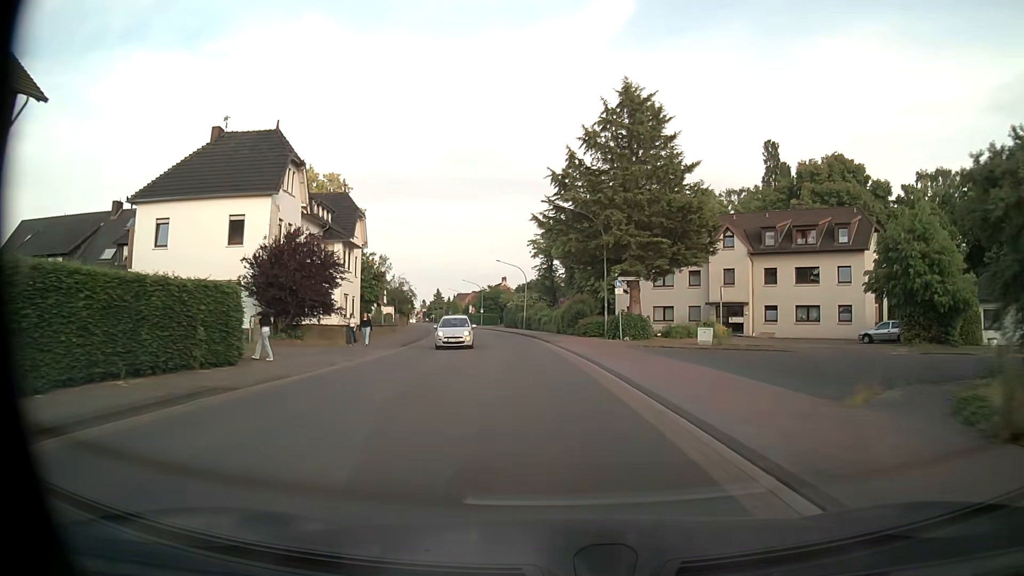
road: tertiary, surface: asphalt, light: Day
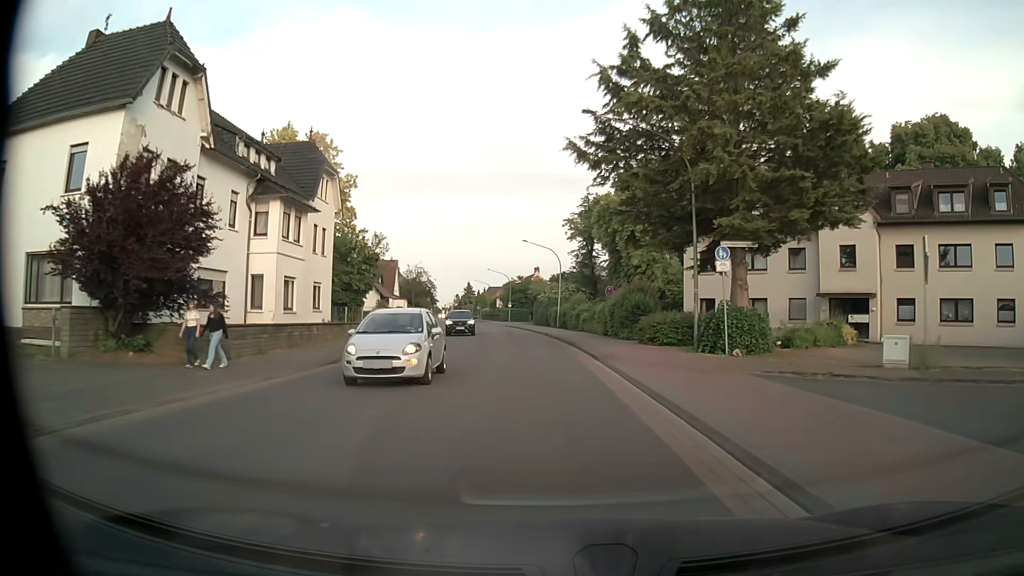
(-0.4, +16.4) m; -3°
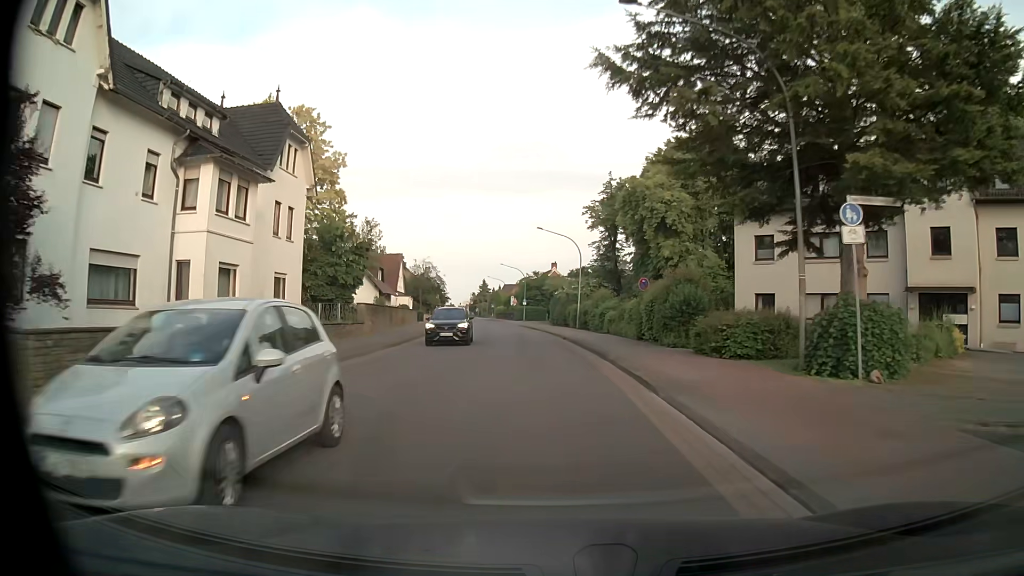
(-0.1, +8.2) m; -1°
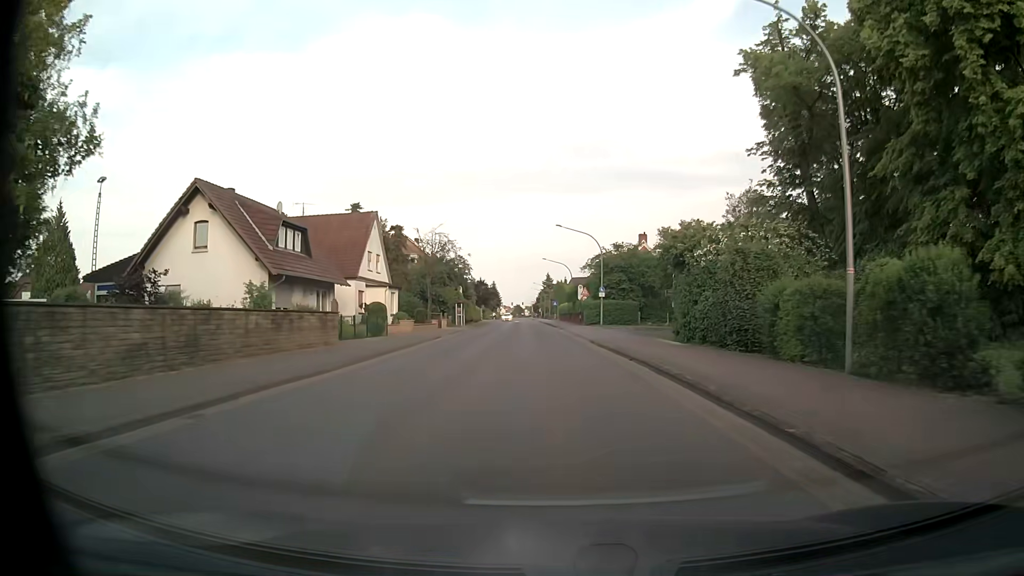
(-2.2, +41.3) m; -6°
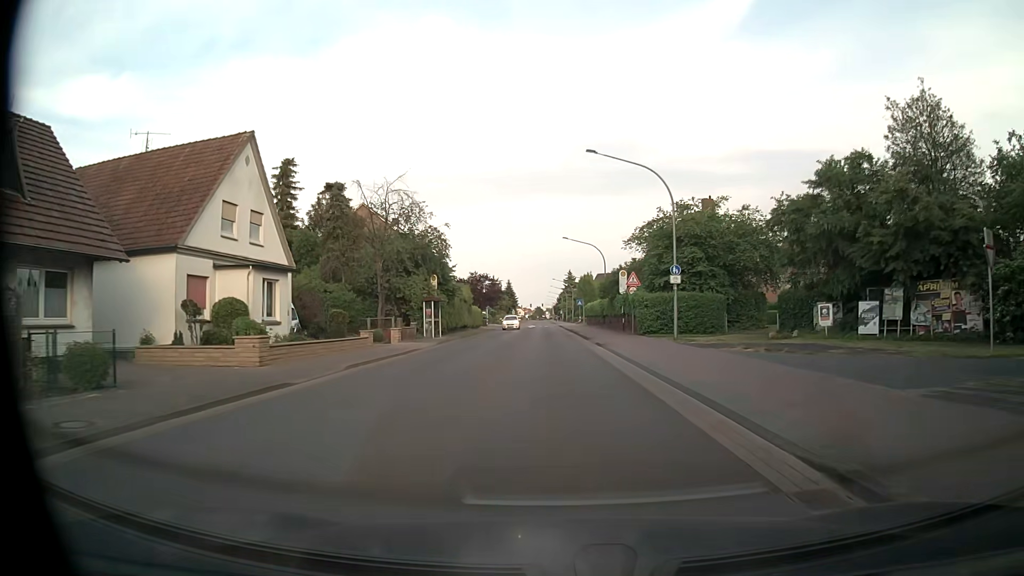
(-0.5, +24.8) m; -2°
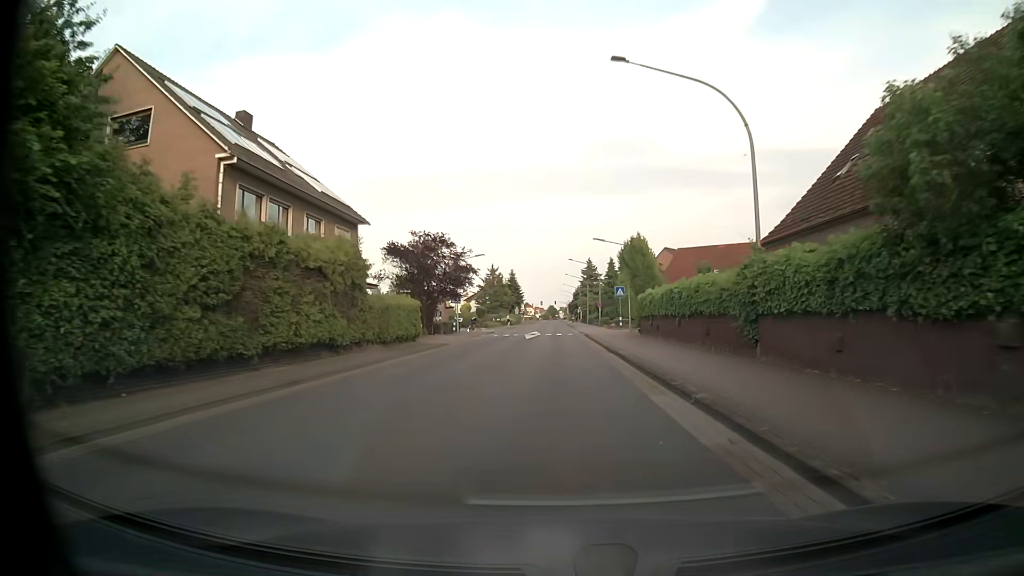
(-0.6, +41.2) m; -1°
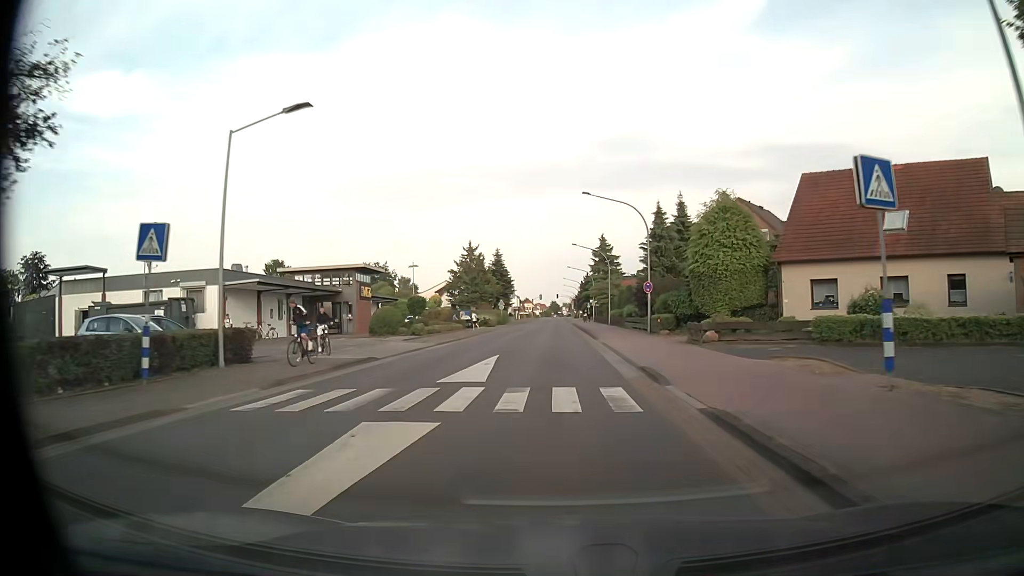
(+0.3, +41.4) m; 0°
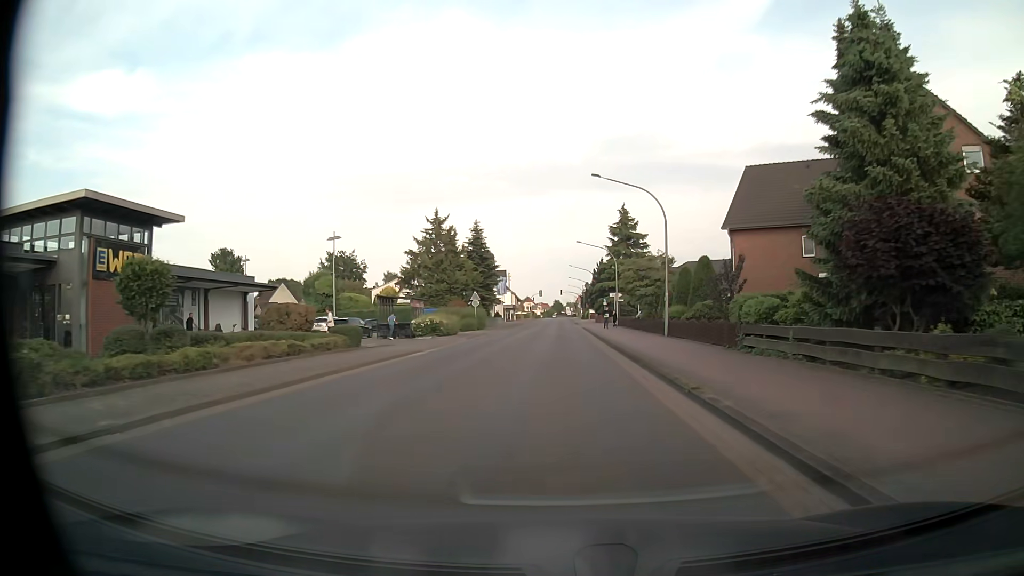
(0.0, +33.0) m; 0°
(0, +10) (0, +20) (0, +30) (0, +40) (0, +50) (0, +60) (0, +70) (0, +80) (0, +90) (0, +100) m
